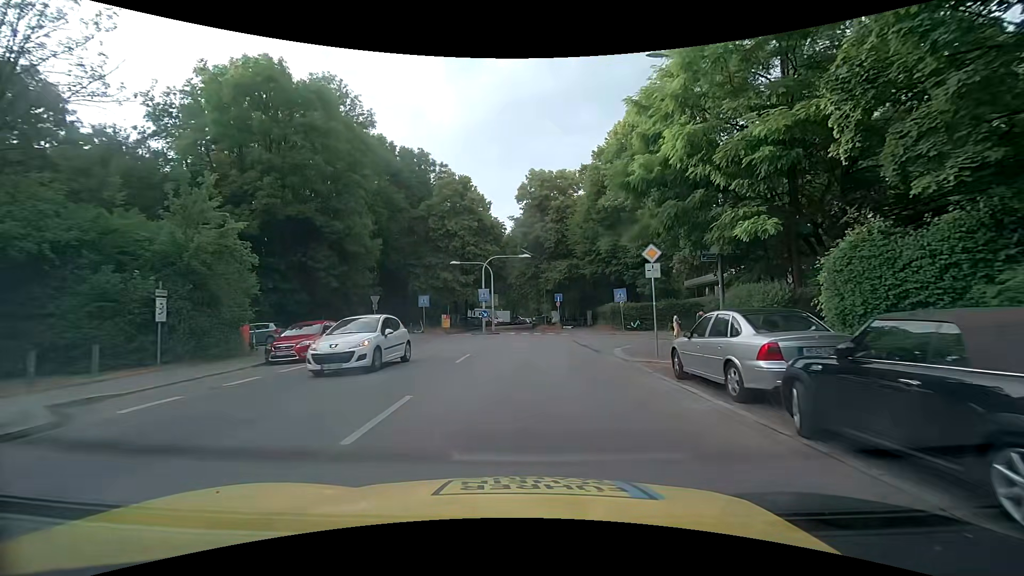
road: tertiary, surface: asphalt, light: Day
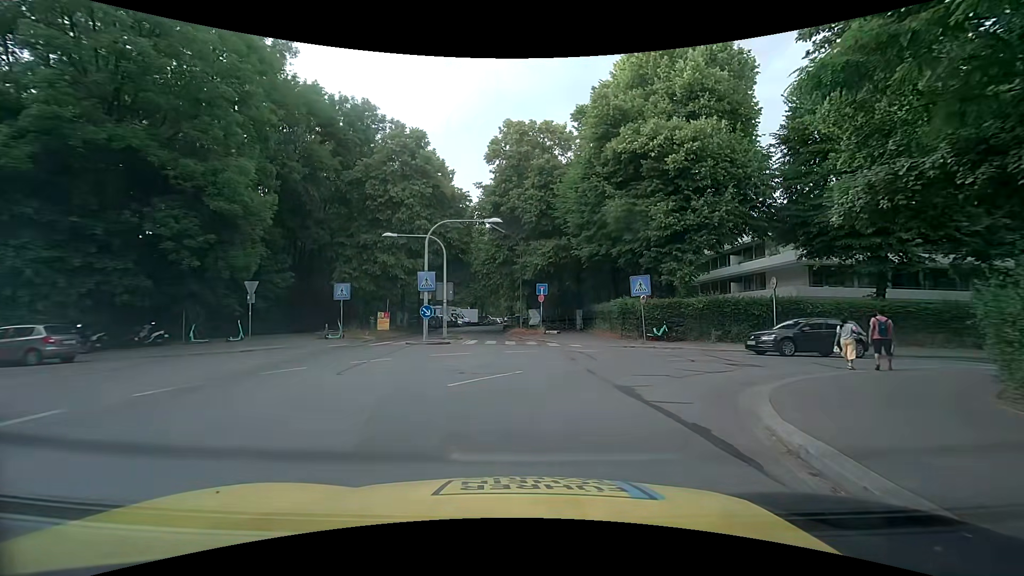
(+0.1, +13.4) m; +3°
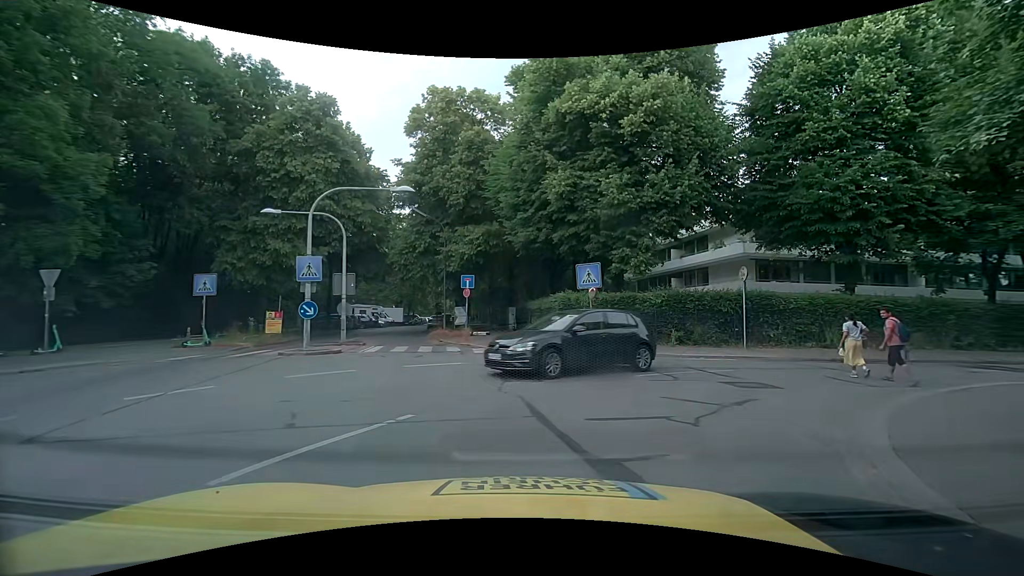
(+0.2, +5.2) m; +7°
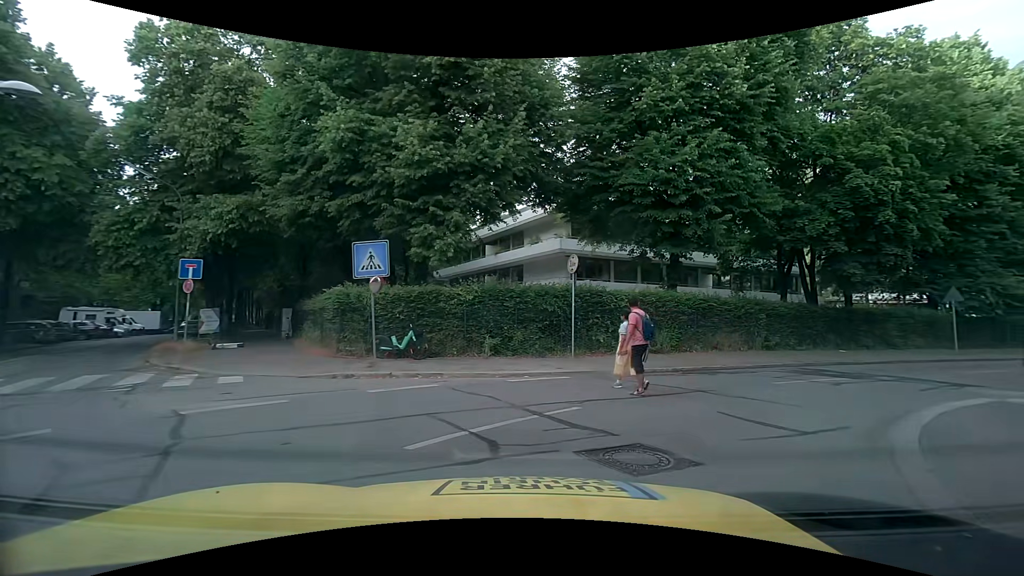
(+0.9, +5.8) m; +20°
